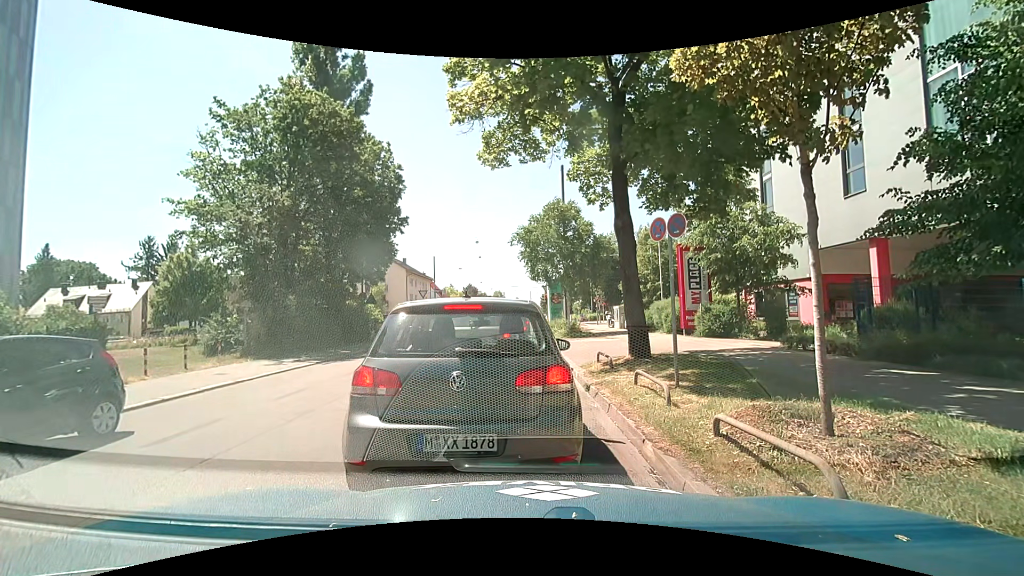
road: tertiary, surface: asphalt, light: Day
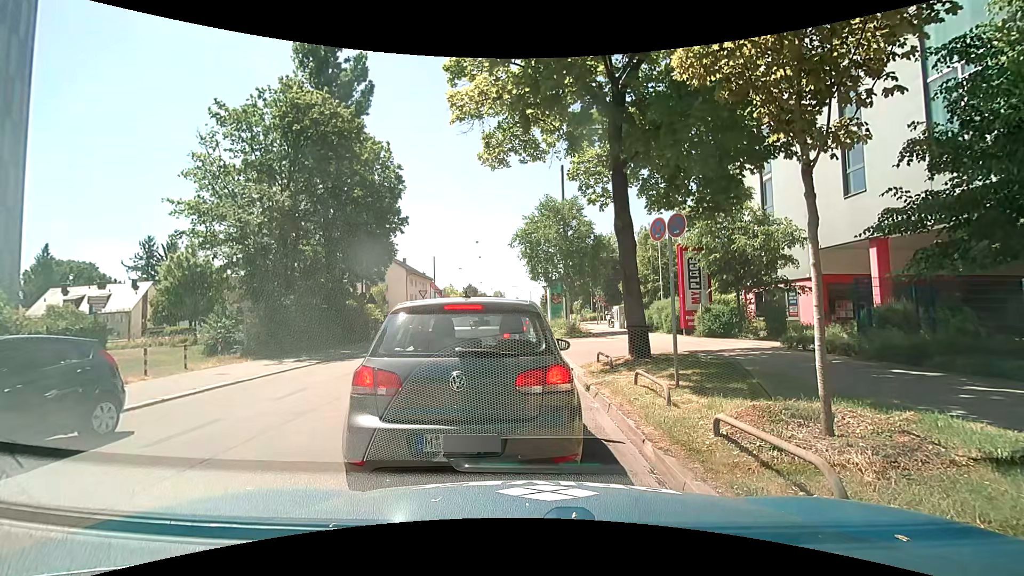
(0.0, 0.0) m; 0°
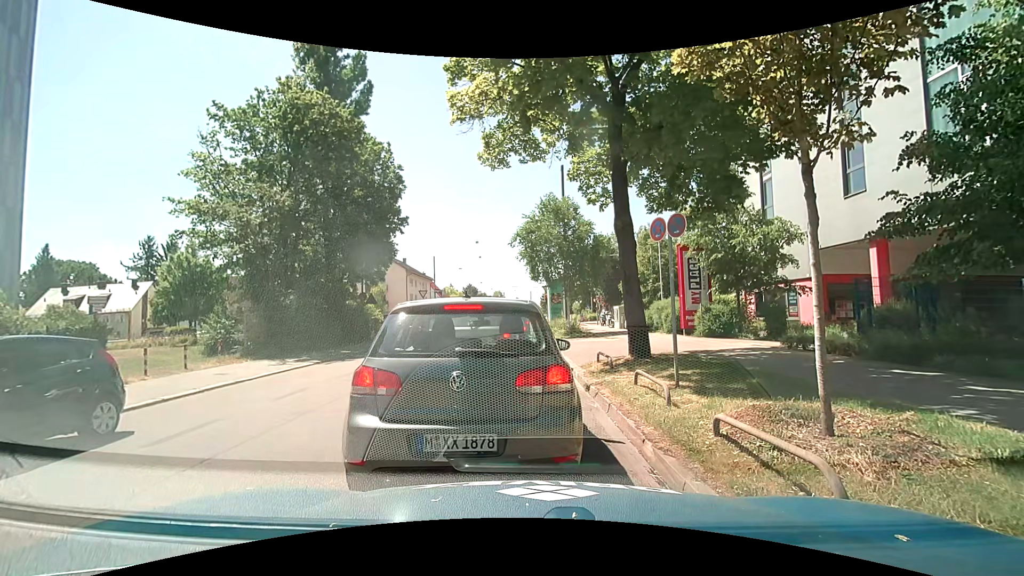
(0.0, 0.0) m; 0°
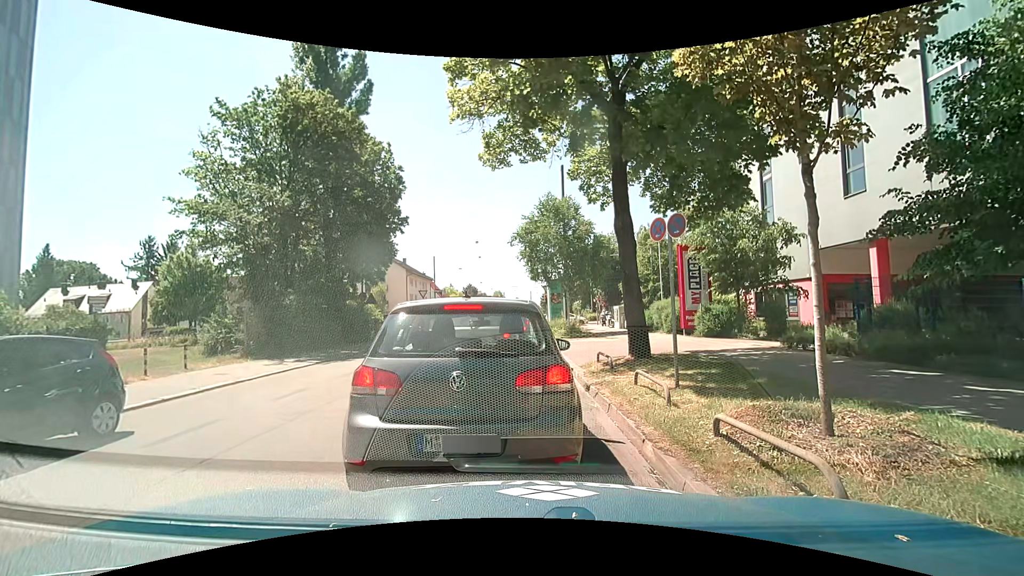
(0.0, 0.0) m; 0°
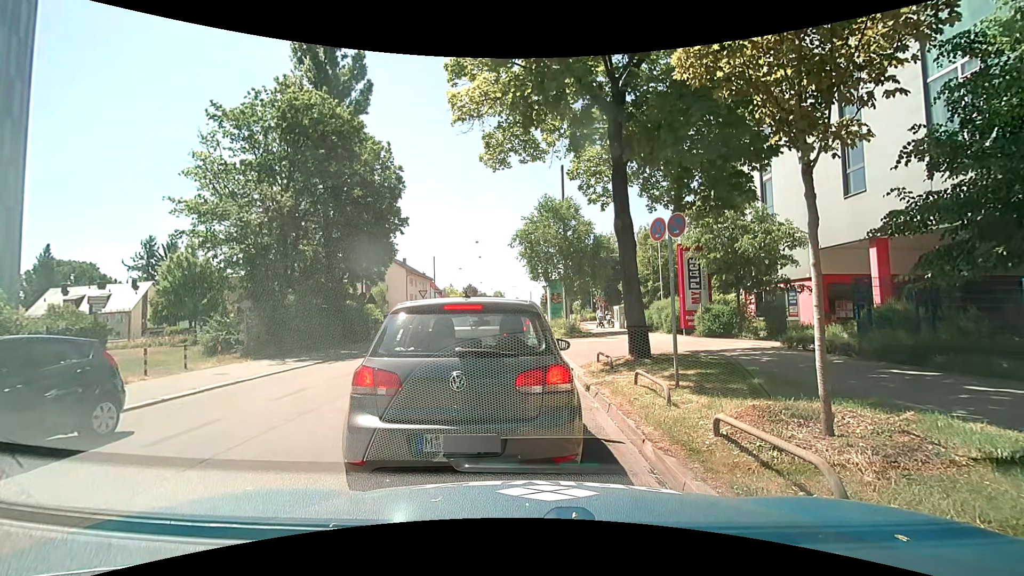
(0.0, 0.0) m; 0°
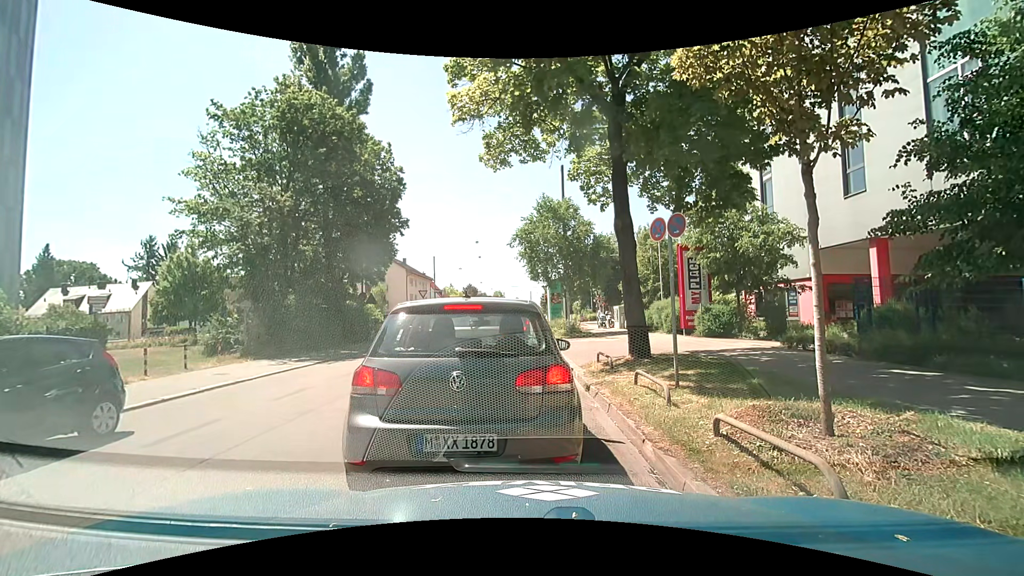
(0.0, 0.0) m; 0°
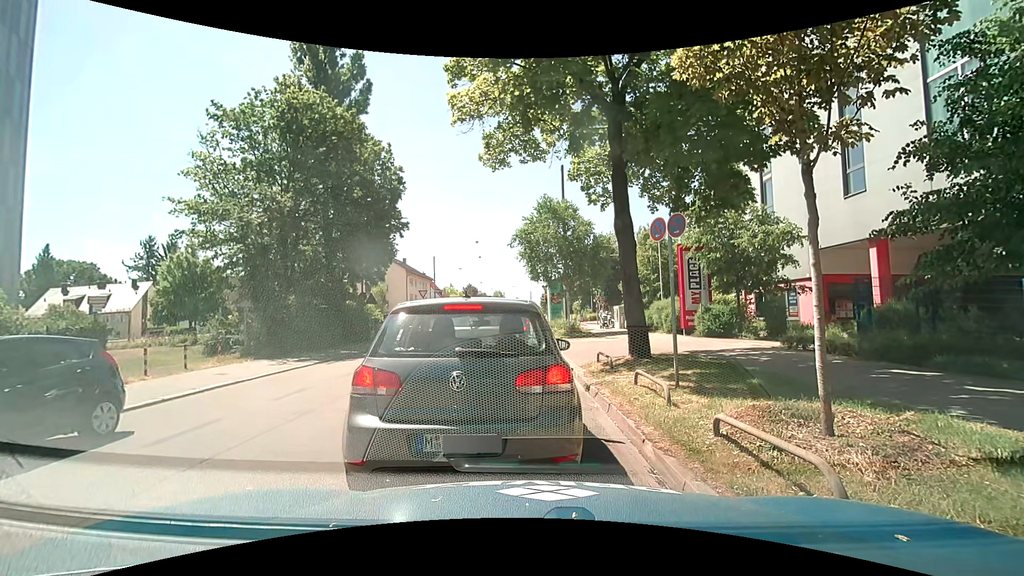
(0.0, 0.0) m; 0°
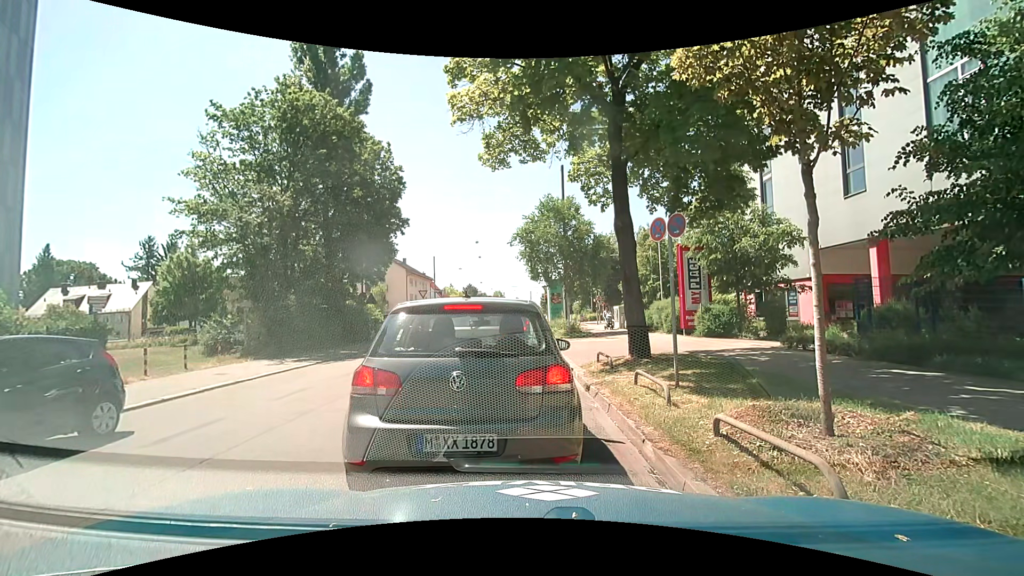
(0.0, 0.0) m; 0°
(0, +10) (+1, +20) (+1, +30) (+1, +40) (+2, +50) (+4, +60) (+6, +70) (+7, +80) (+8, +89) (+9, +99) m
